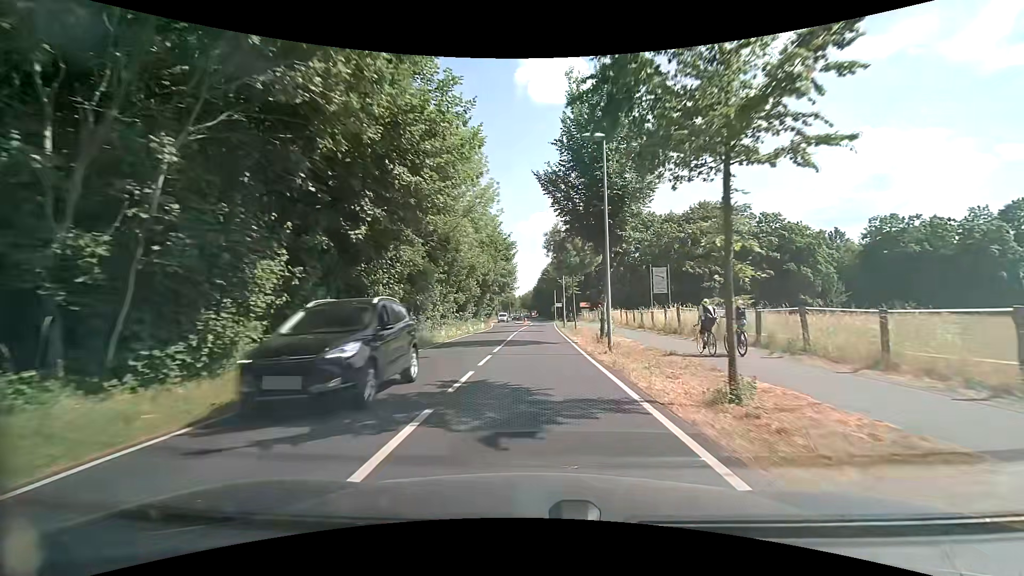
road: secondary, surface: asphalt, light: Day
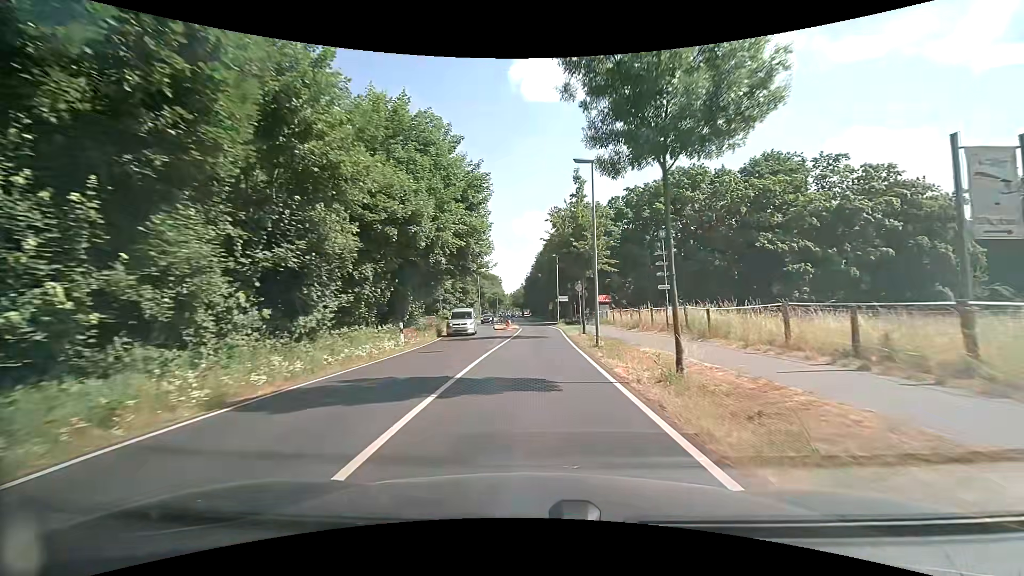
(+0.3, +29.7) m; +1°
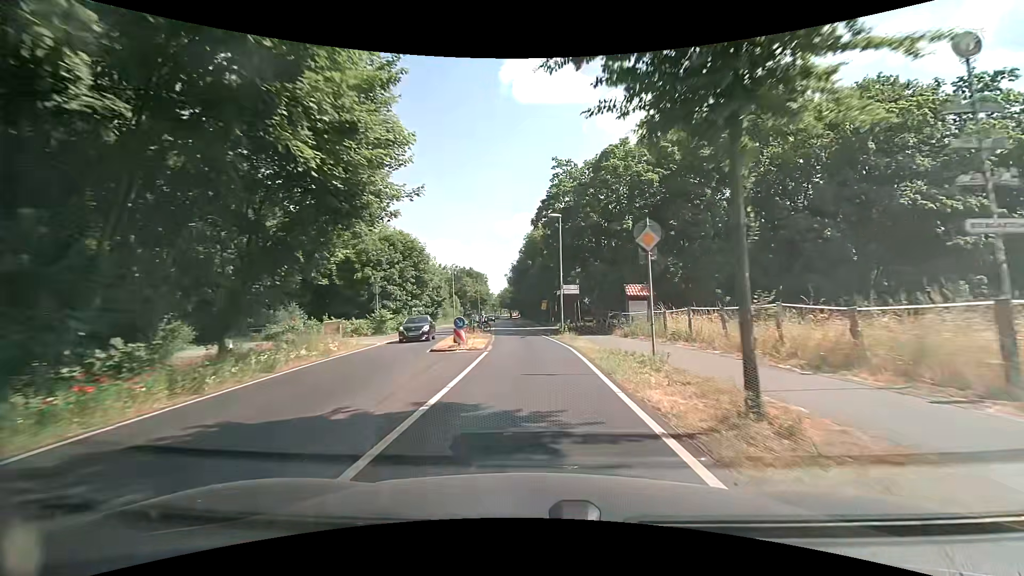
(0.0, +22.5) m; +1°
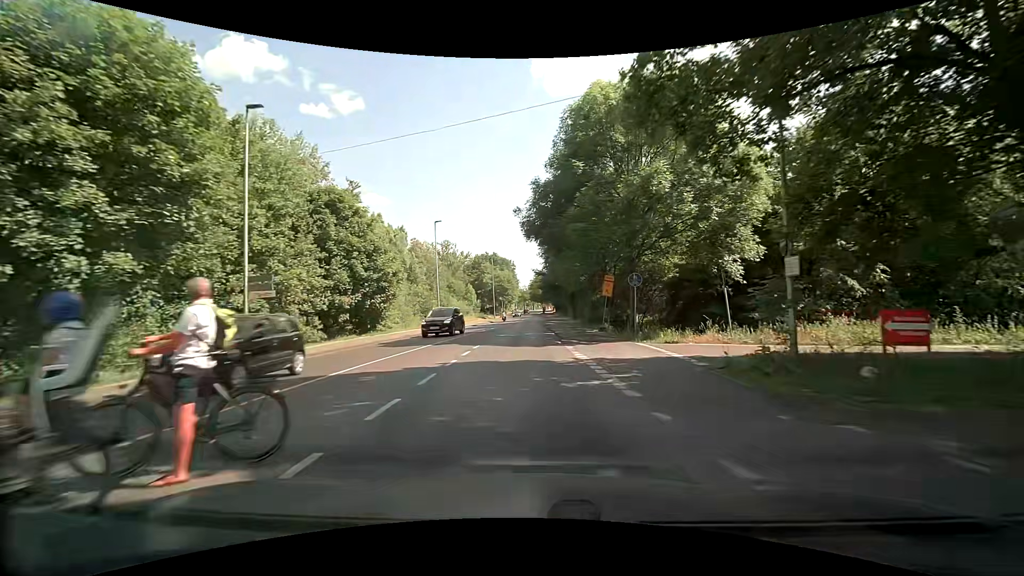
(-0.9, +37.4) m; -4°
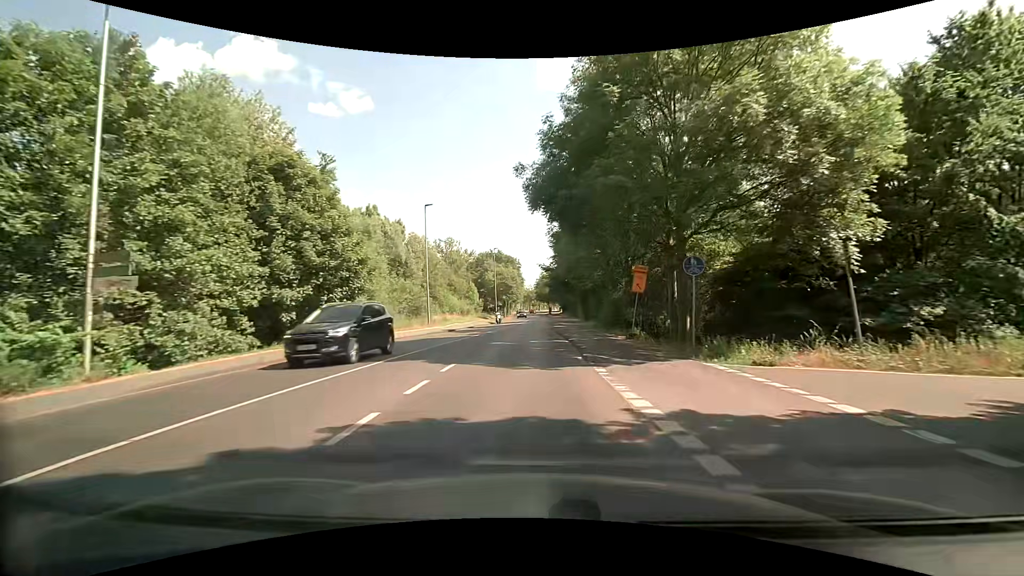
(0.0, +7.4) m; 0°
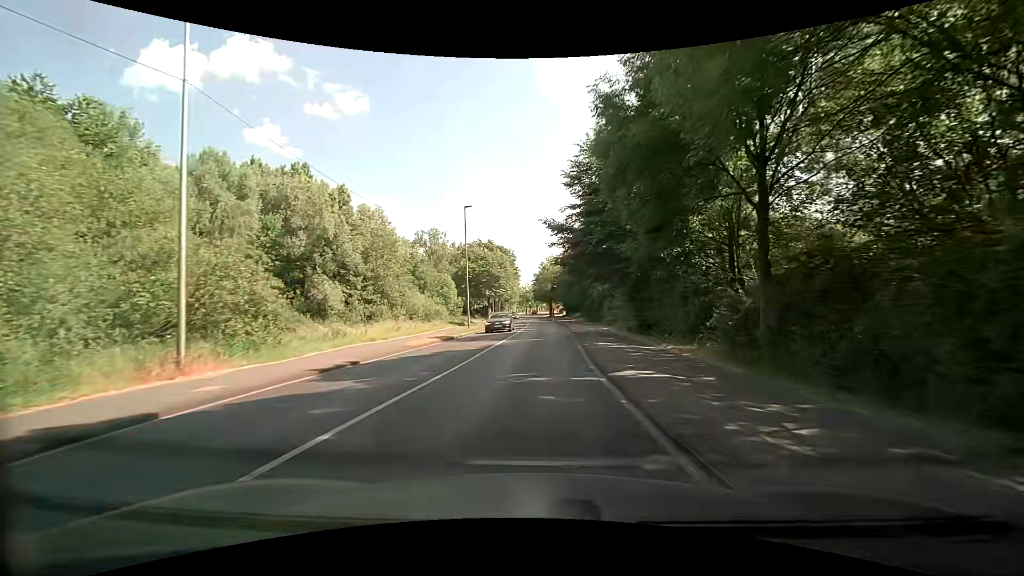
(-0.2, +29.2) m; 0°
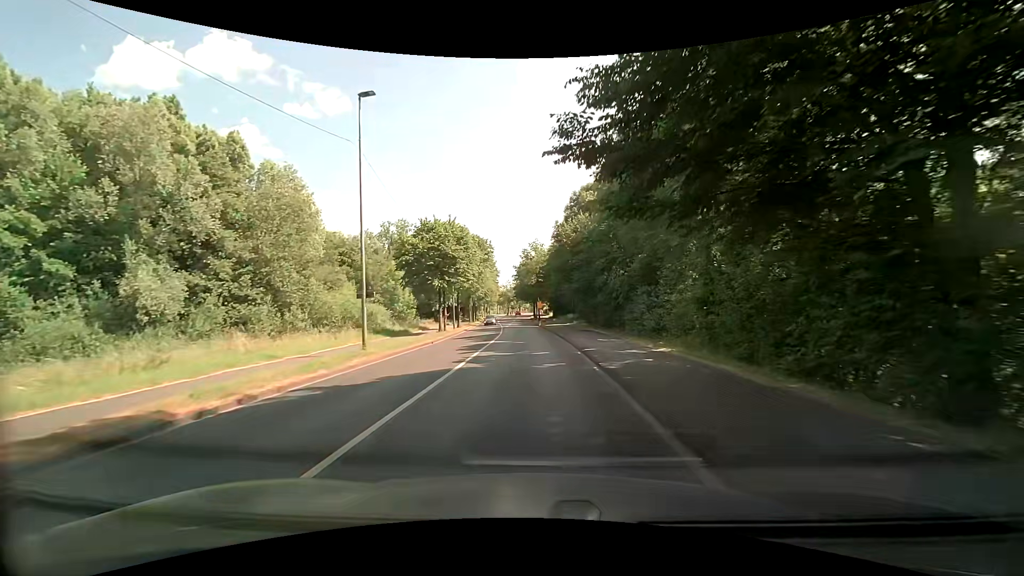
(+0.5, +21.7) m; +2°
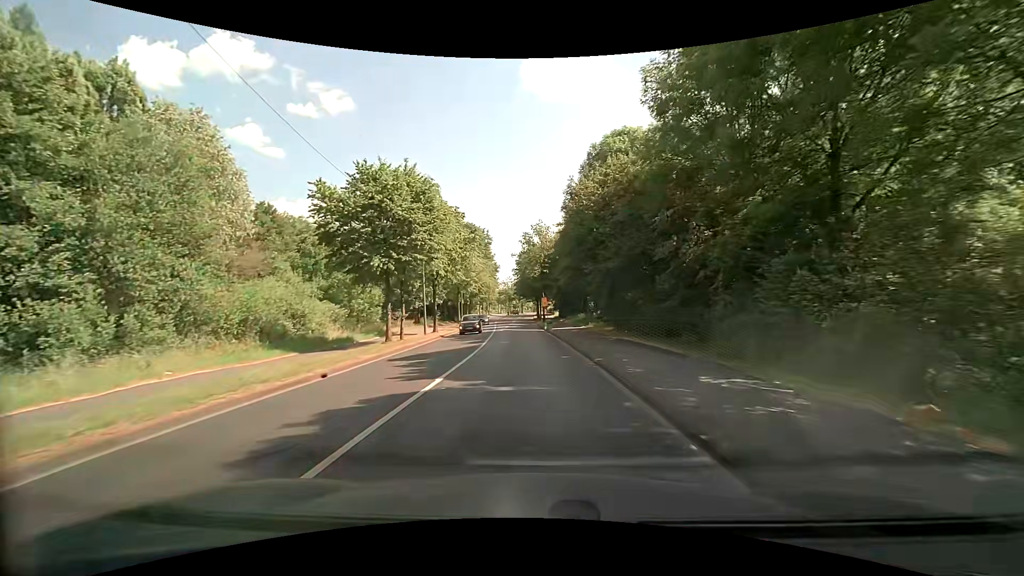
(-0.1, +14.5) m; -1°
(0, +10) (0, +20) (0, +30) (-1, +40) (-1, +50) (-1, +60) (-1, +70) (-2, +80) (-2, +90) (-2, +100) m
